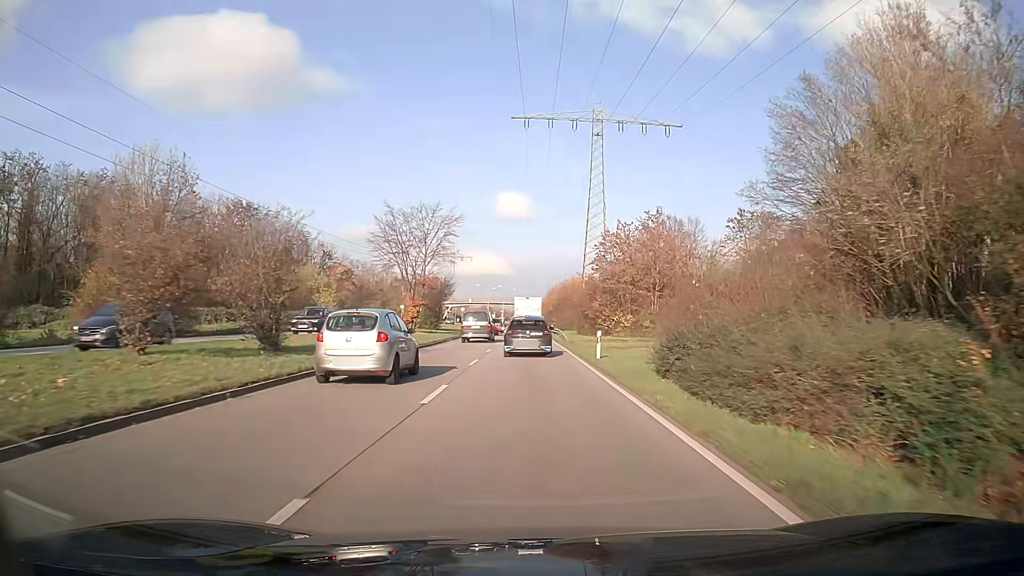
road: primary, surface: asphalt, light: Day
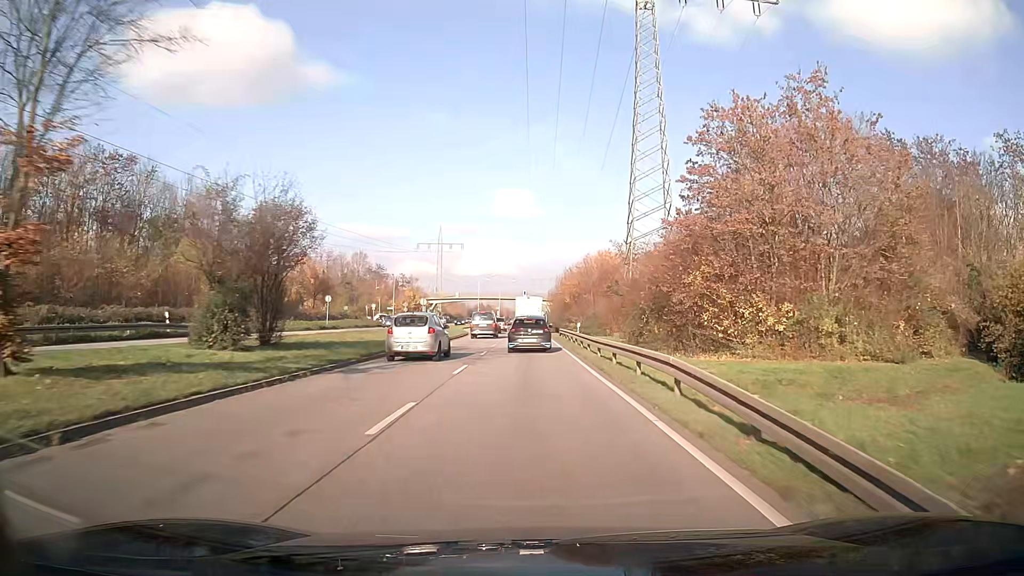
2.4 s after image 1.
(-0.1, +39.7) m; 0°
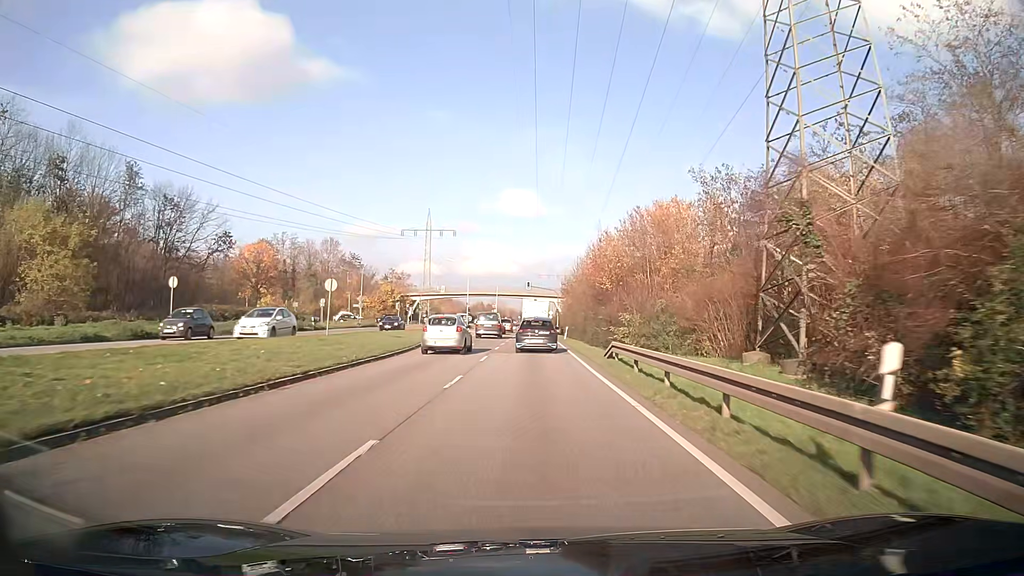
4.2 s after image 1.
(-0.1, +30.5) m; 0°
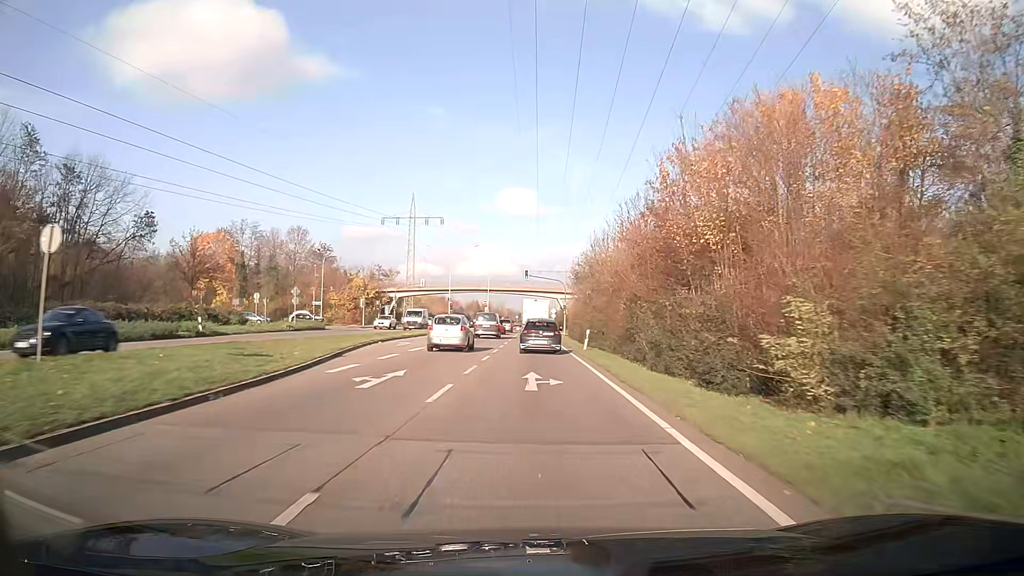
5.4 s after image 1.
(+0.1, +20.7) m; 0°
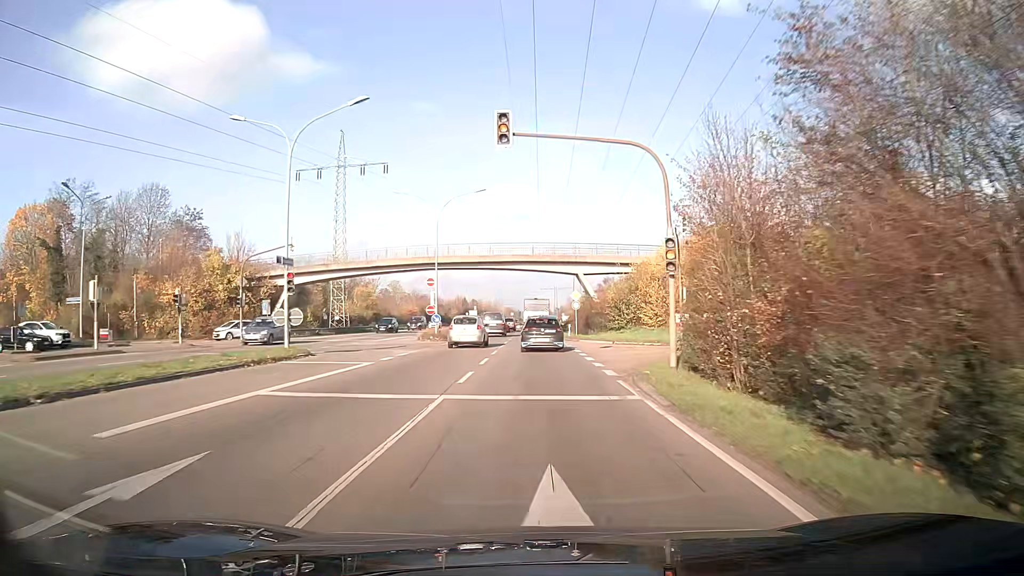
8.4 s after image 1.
(-0.1, +51.9) m; 0°
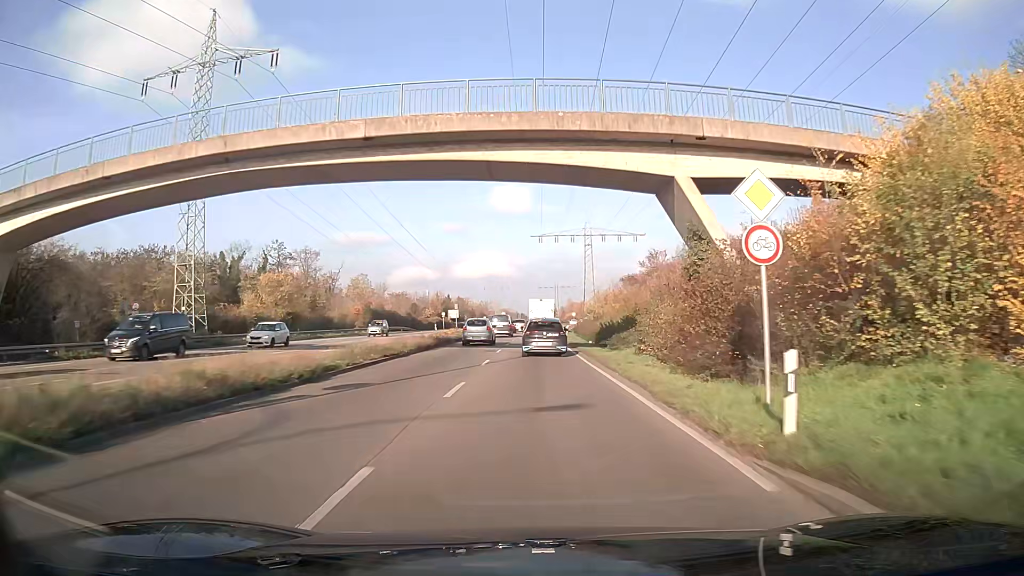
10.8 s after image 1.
(+0.1, +41.4) m; 0°
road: trunk
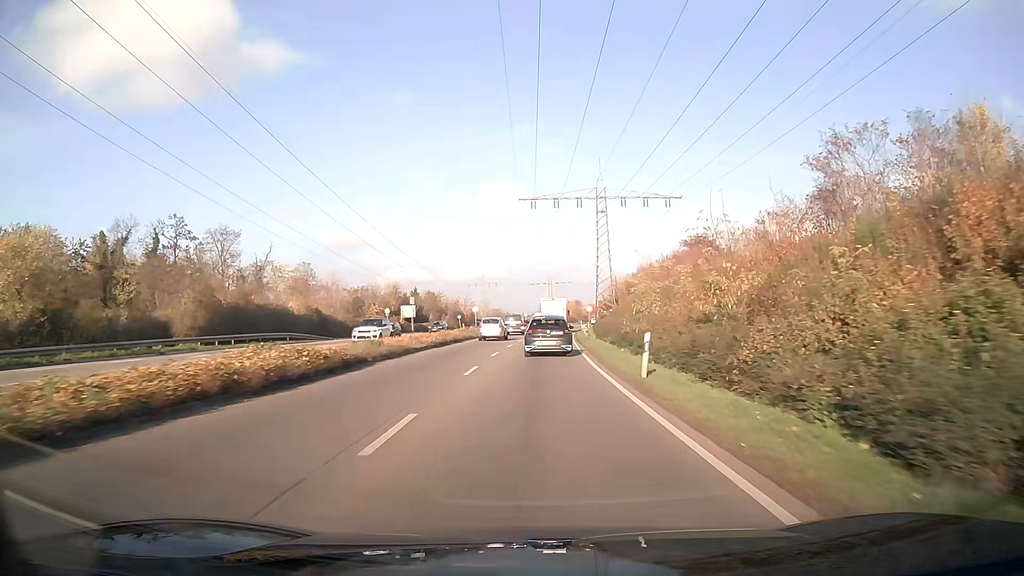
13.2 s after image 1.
(+0.3, +41.7) m; +1°
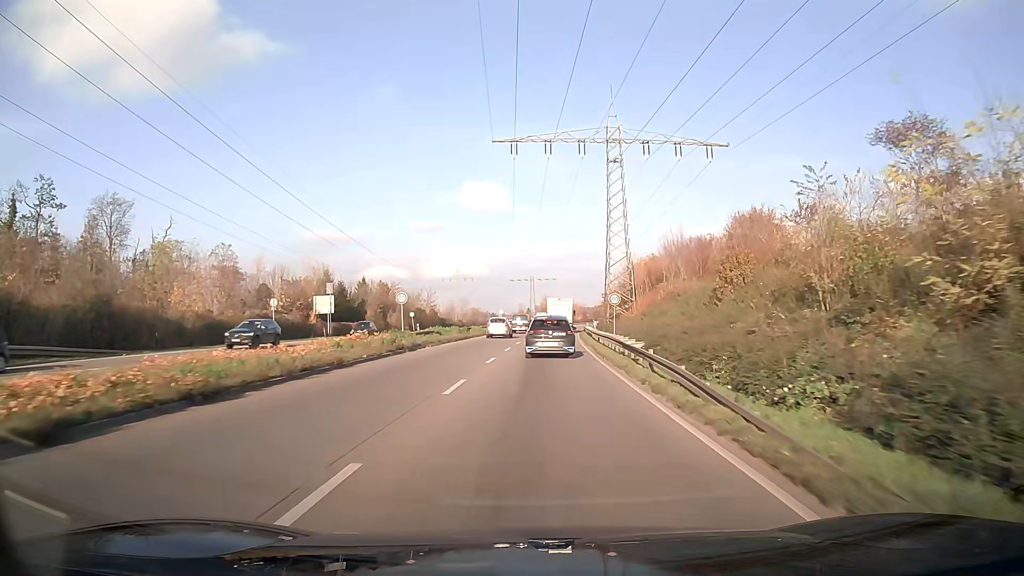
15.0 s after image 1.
(+0.4, +31.6) m; +2°
